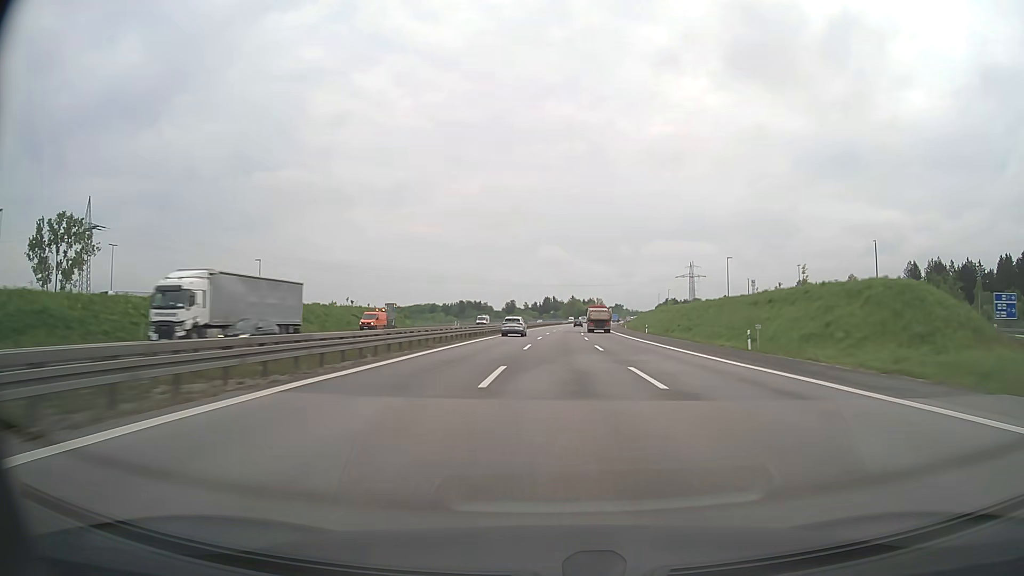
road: motorway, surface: asphalt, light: Day
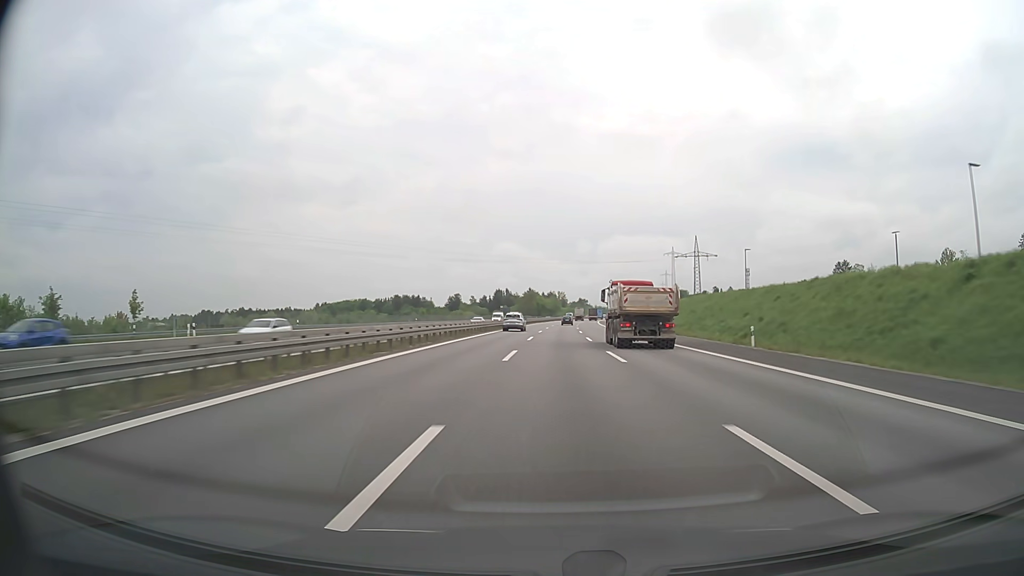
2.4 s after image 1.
(+3.7, +100.4) m; +4°
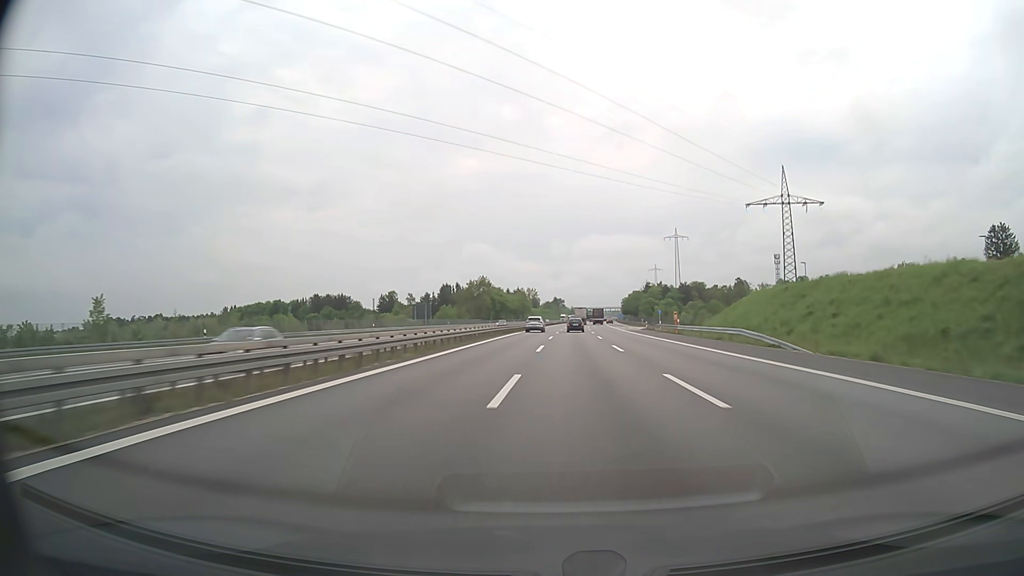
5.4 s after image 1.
(+3.4, +121.8) m; +3°
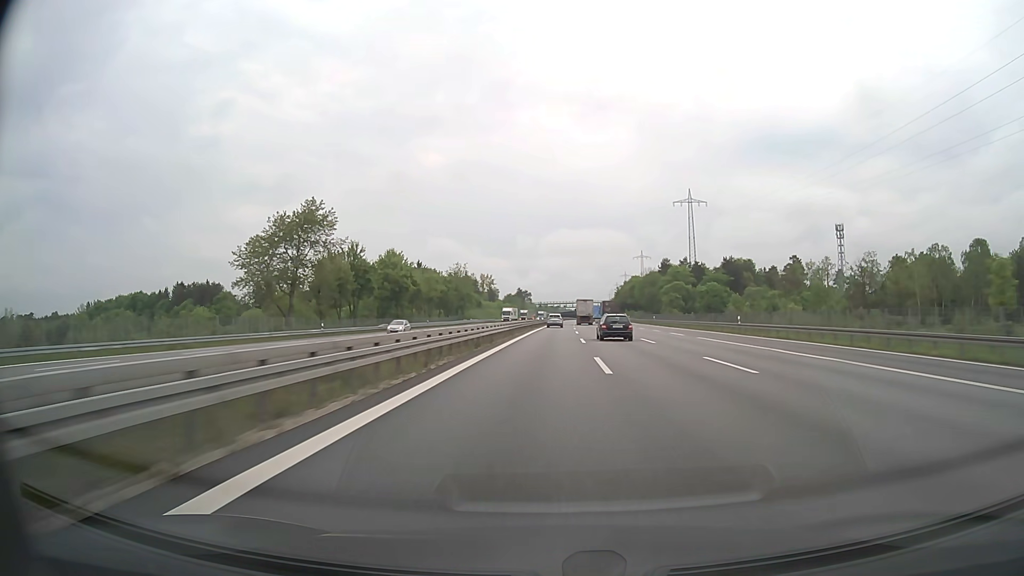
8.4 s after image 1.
(+2.7, +121.5) m; +3°
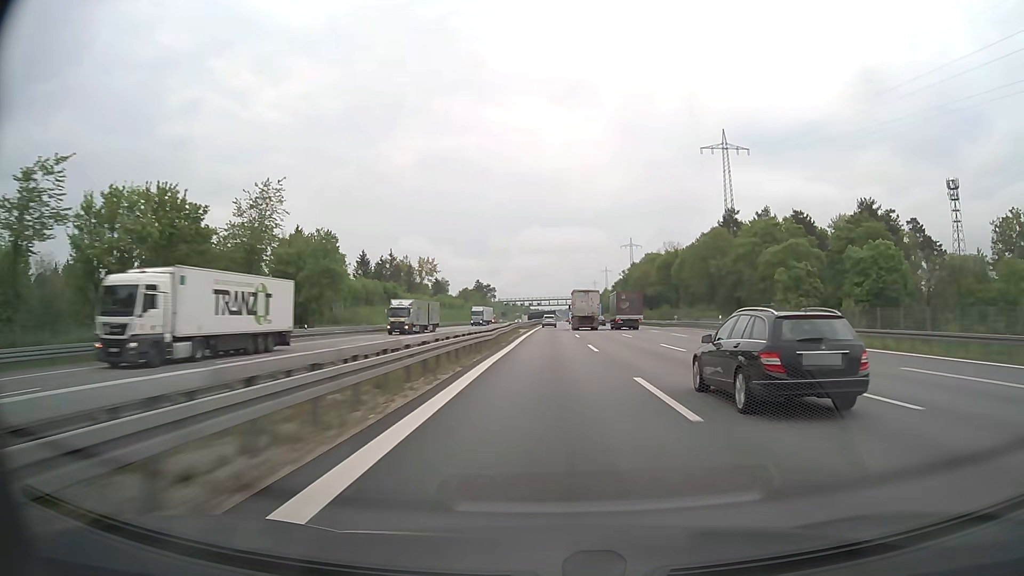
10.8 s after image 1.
(+1.9, +97.7) m; +2°
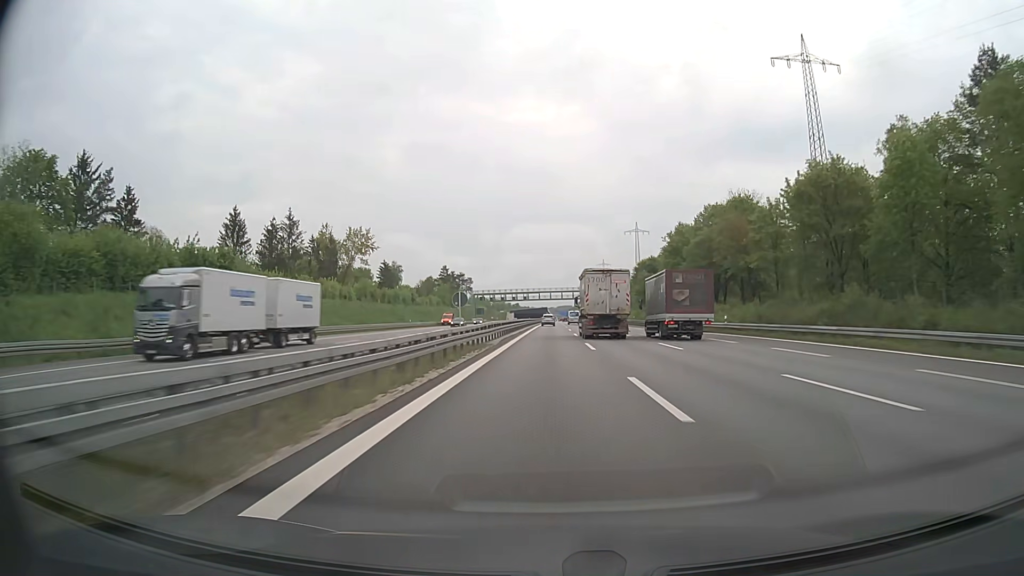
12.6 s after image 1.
(+0.7, +72.7) m; +1°
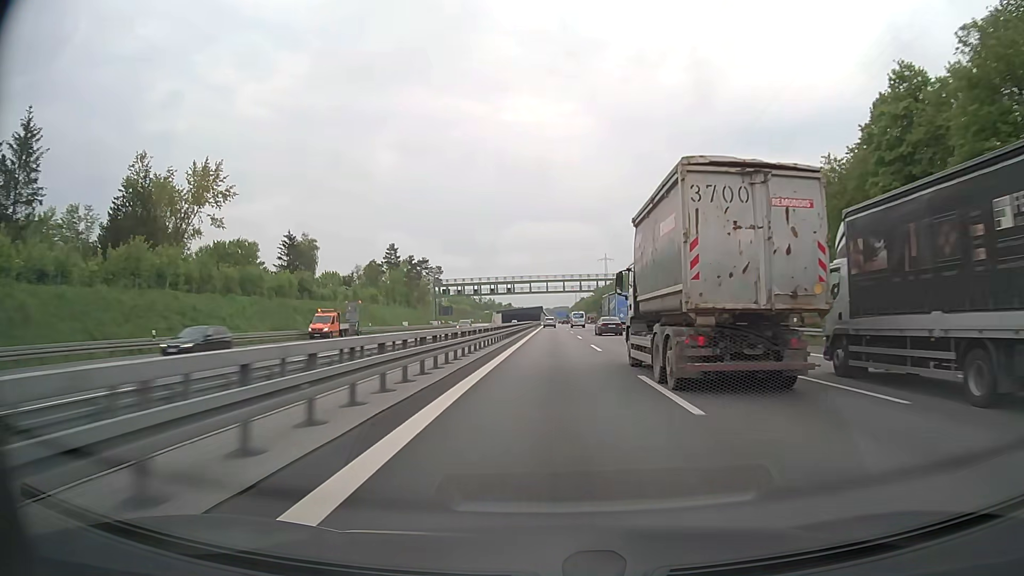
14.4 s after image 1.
(+0.2, +71.5) m; 0°
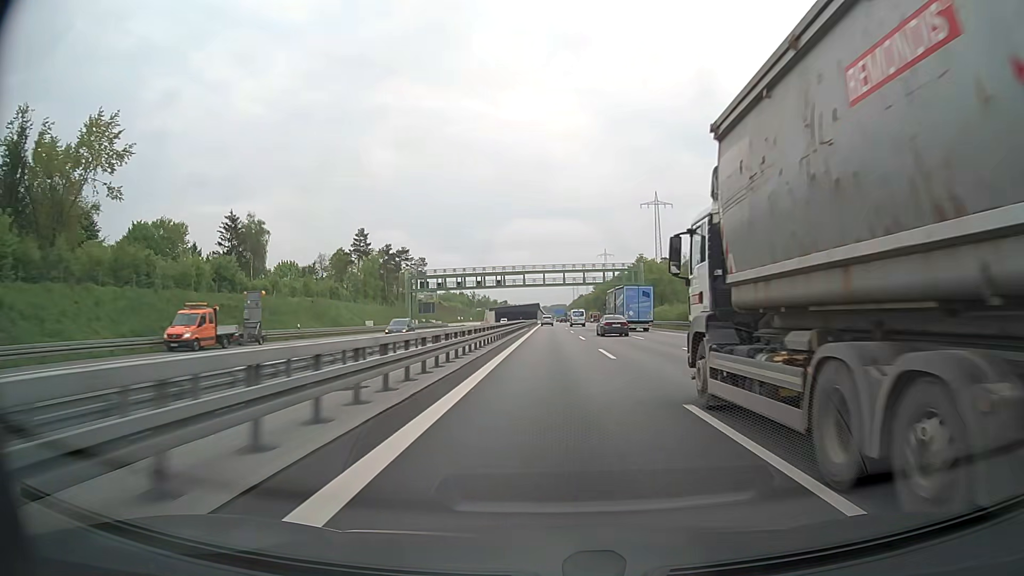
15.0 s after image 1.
(+0.1, +23.7) m; 0°
(0, +10) (0, +20) (0, +30) (0, +40) (0, +50) (0, +60) (0, +70) (0, +80) (0, +90) (+1, +100) m
